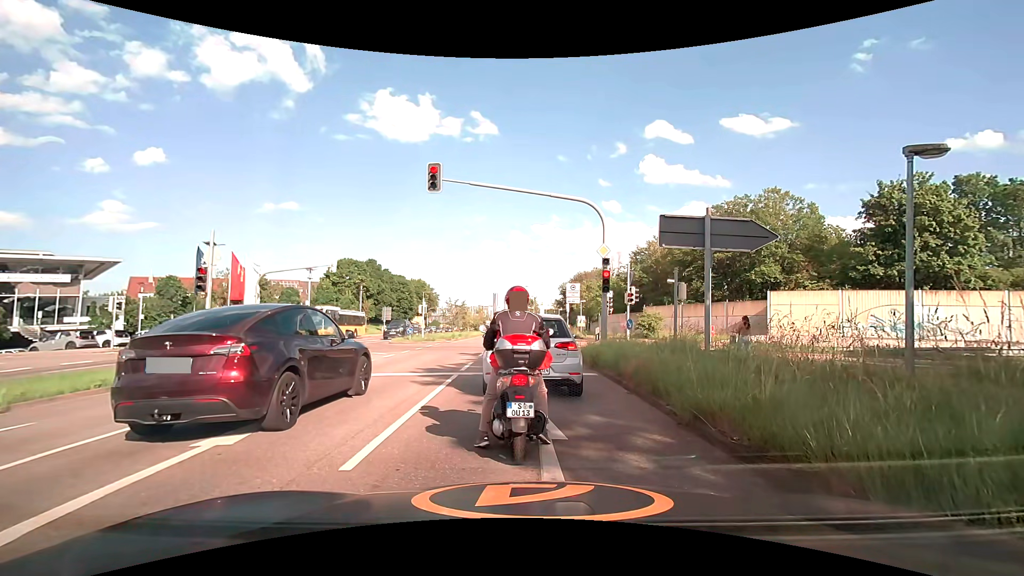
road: secondary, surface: asphalt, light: Day
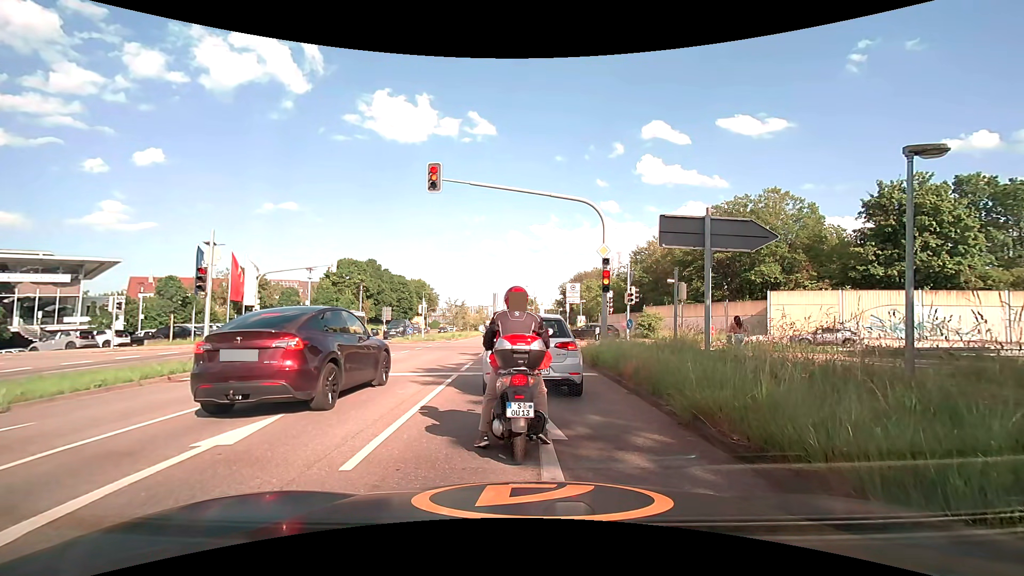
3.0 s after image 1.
(0.0, 0.0) m; 0°
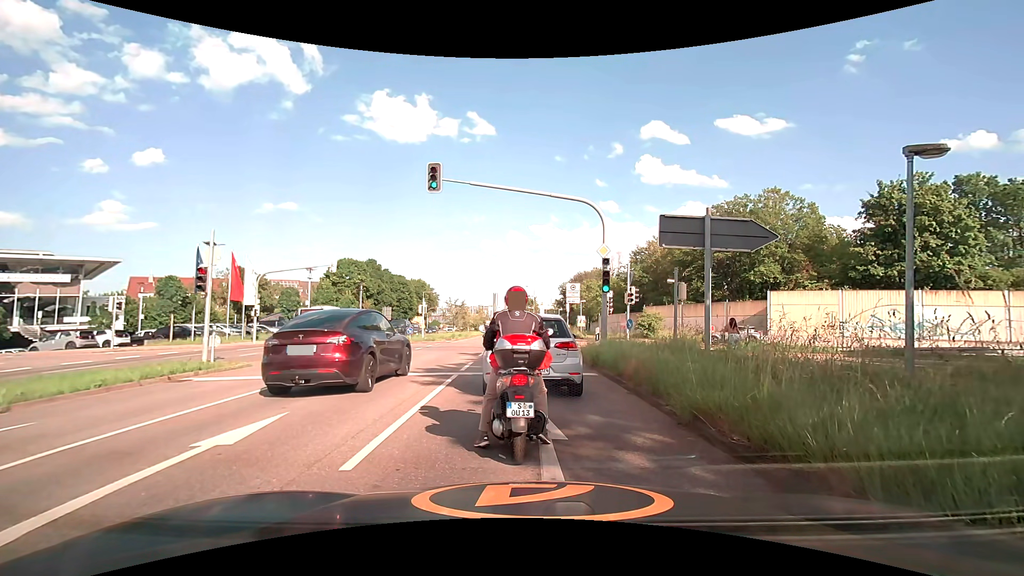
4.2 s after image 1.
(0.0, 0.0) m; 0°
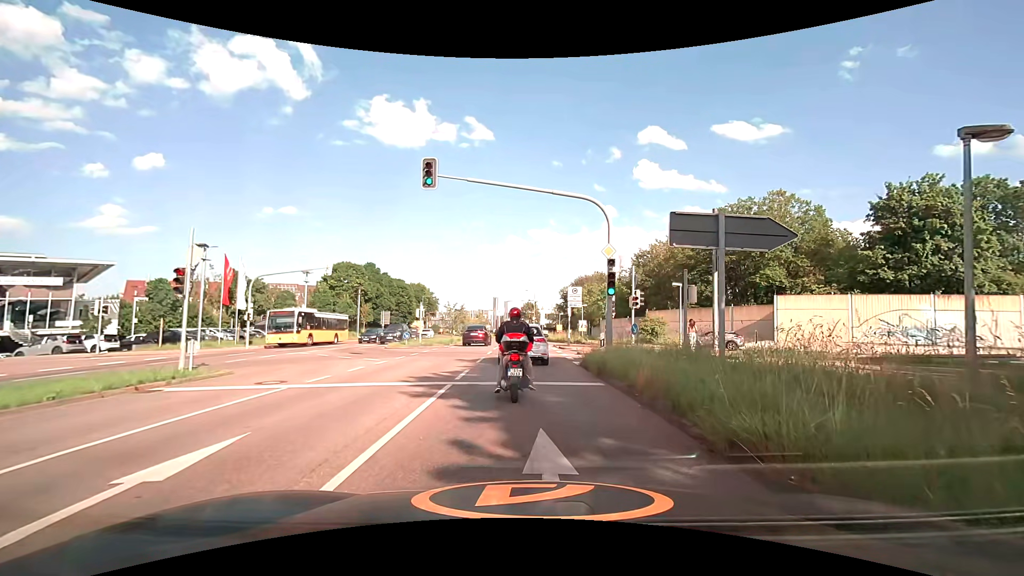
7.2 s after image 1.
(0.0, +1.1) m; +2°
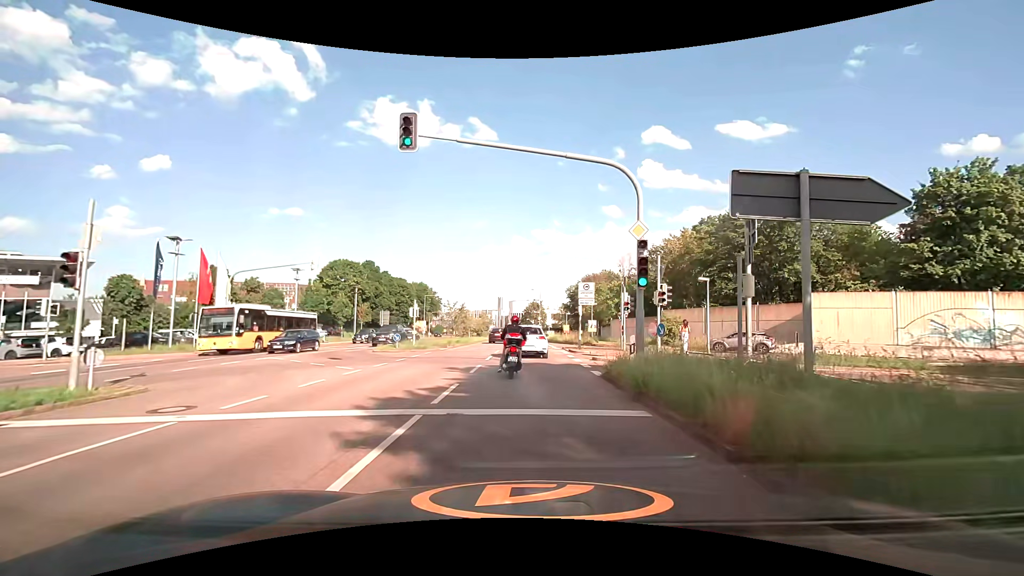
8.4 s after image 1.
(-0.2, +4.1) m; -3°
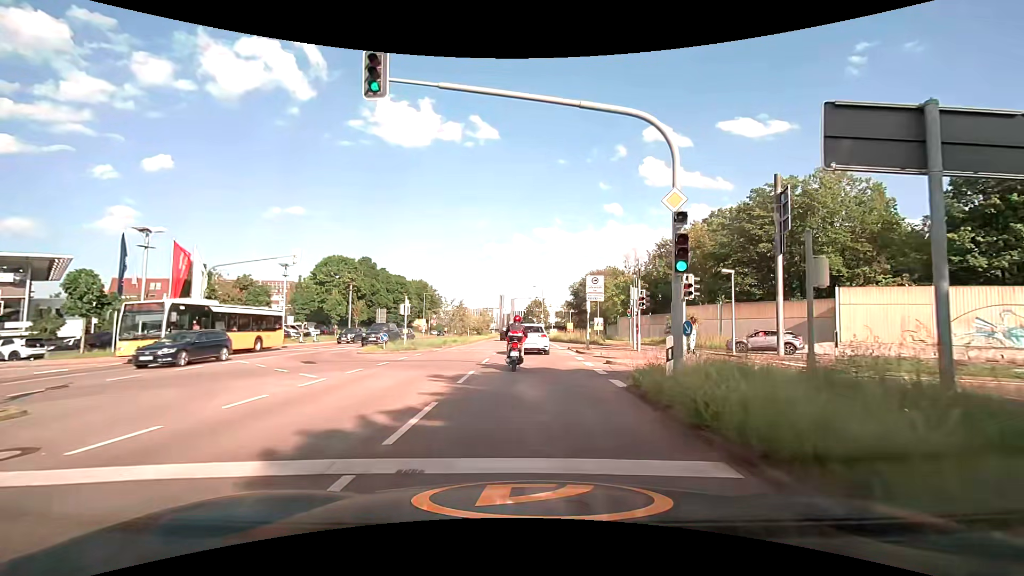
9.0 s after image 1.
(0.0, +3.2) m; -1°
(0, +10) (0, +20) (0, +30) (0, +40) (0, +50) (+1, +60) (+1, +70) (+1, +80) (+1, +90) (0, +100) m
